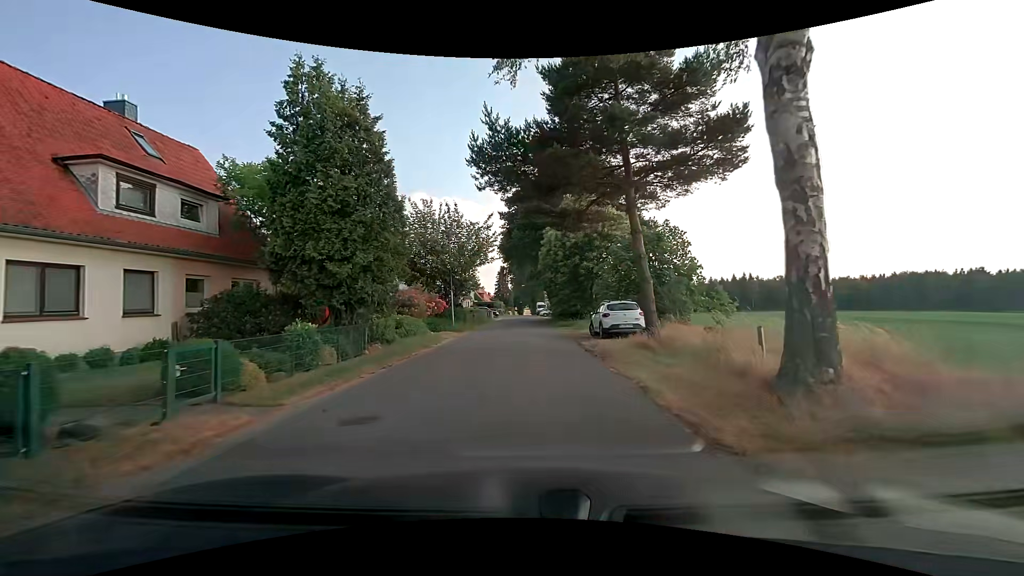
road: unclassified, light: Day
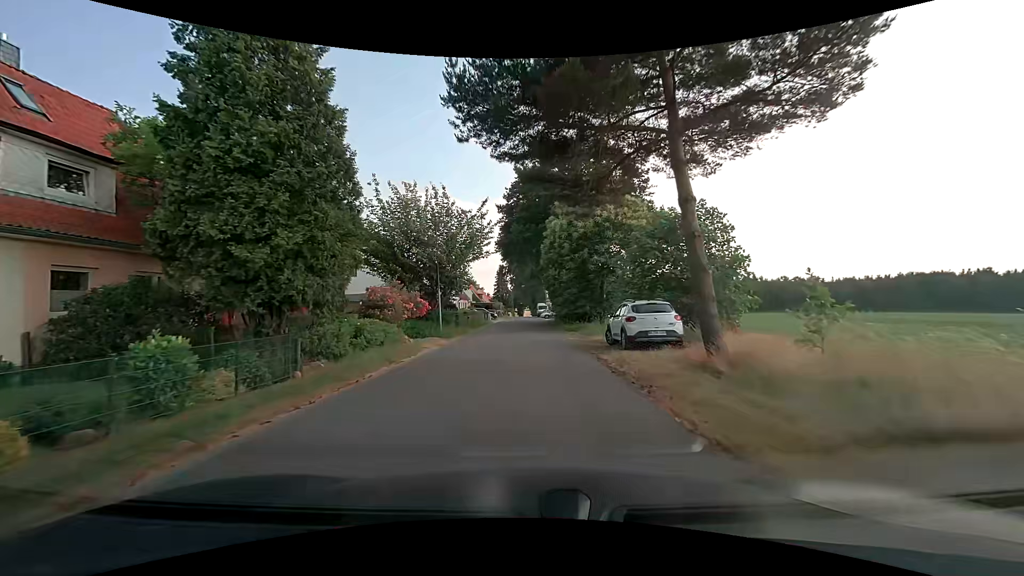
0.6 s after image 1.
(0.0, +4.5) m; 0°
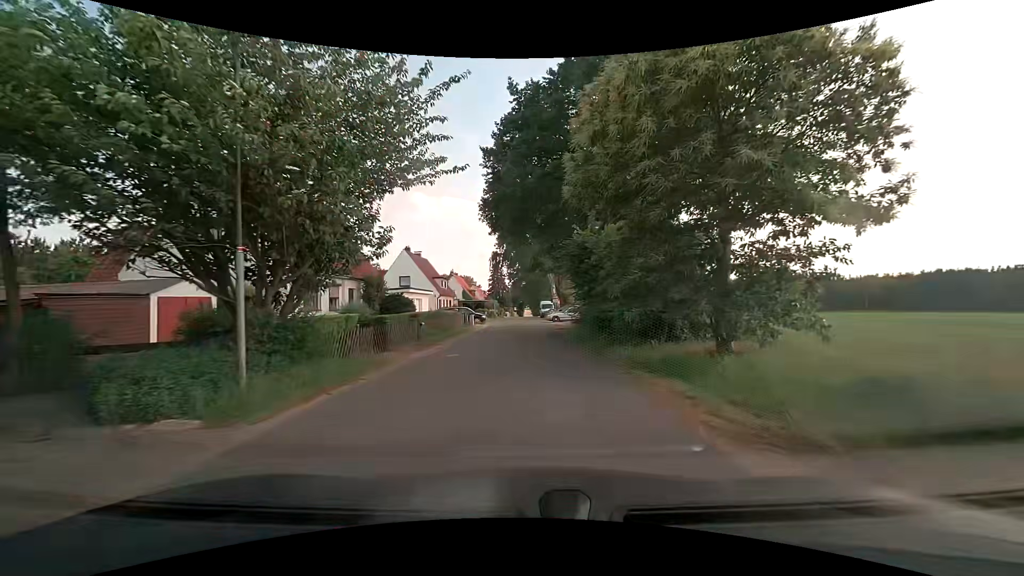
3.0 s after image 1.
(0.0, +18.1) m; 0°
(0, +10) (0, +20) (0, +30) (0, +40) (0, +50) (0, +60) (0, +70) (0, +80) (0, +90) (0, +100) m
